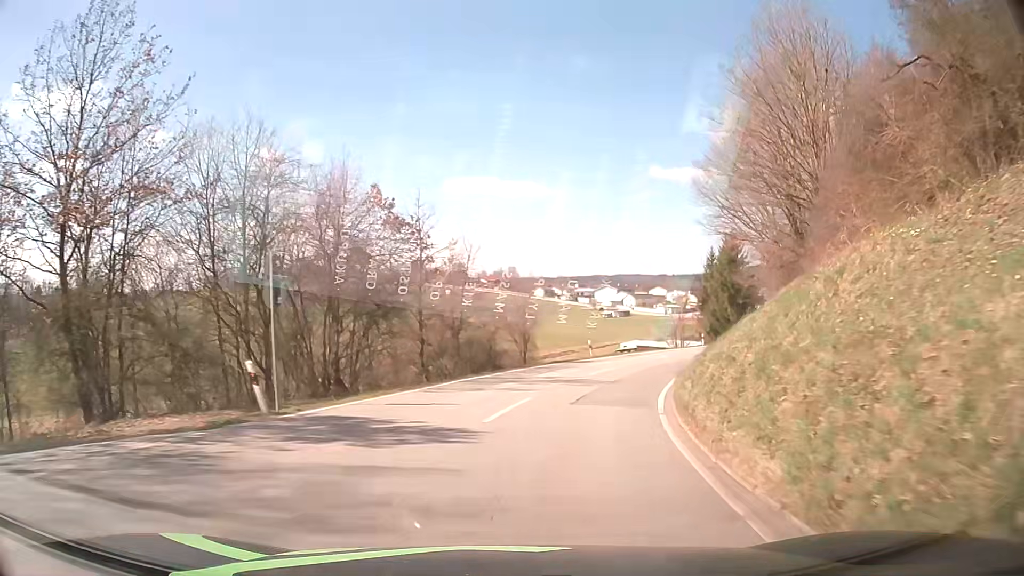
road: tertiary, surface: asphalt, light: Day
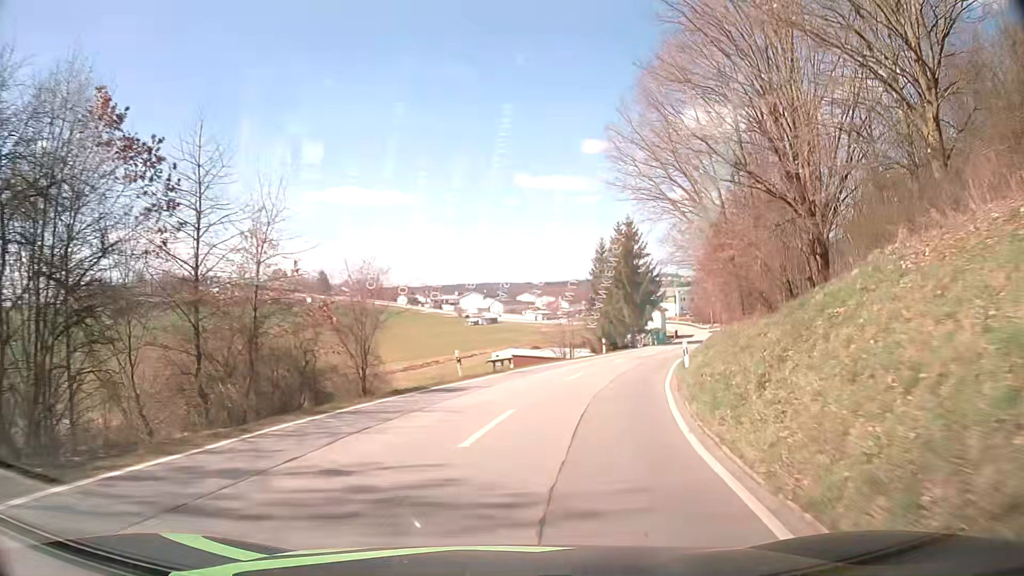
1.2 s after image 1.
(+1.3, +14.4) m; +11°
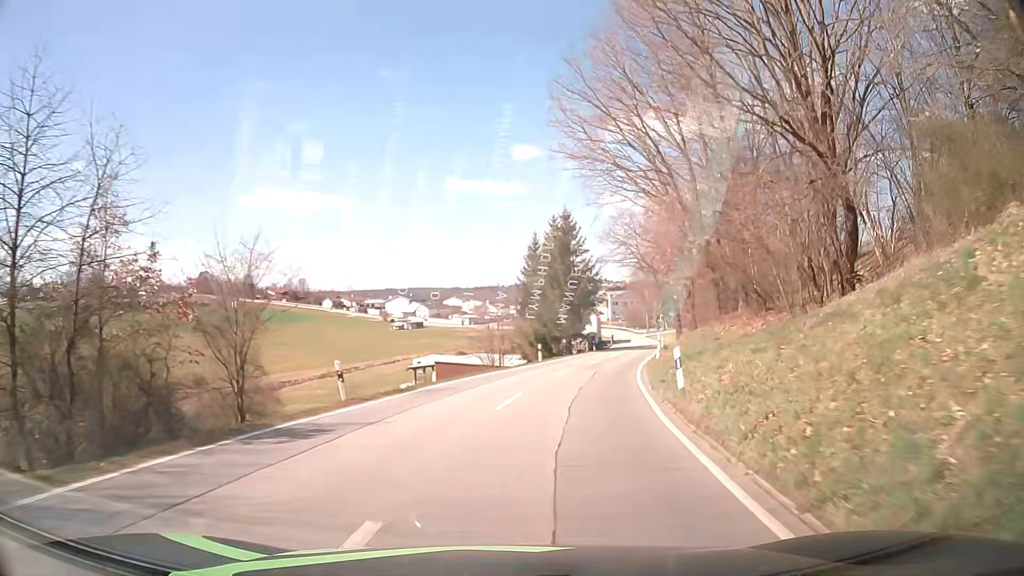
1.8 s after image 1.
(+0.4, +7.4) m; +6°
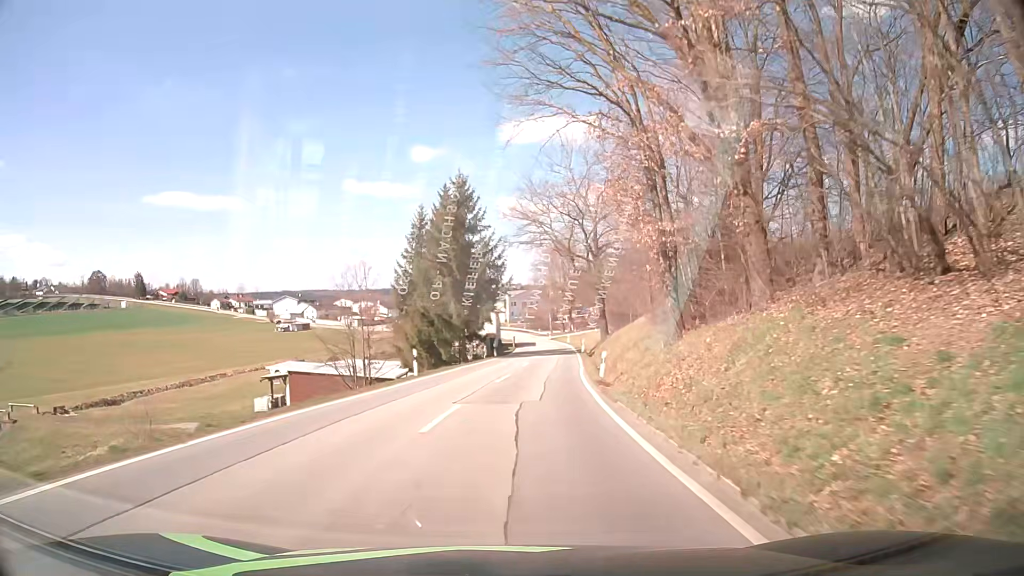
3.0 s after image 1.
(+1.2, +15.2) m; +9°
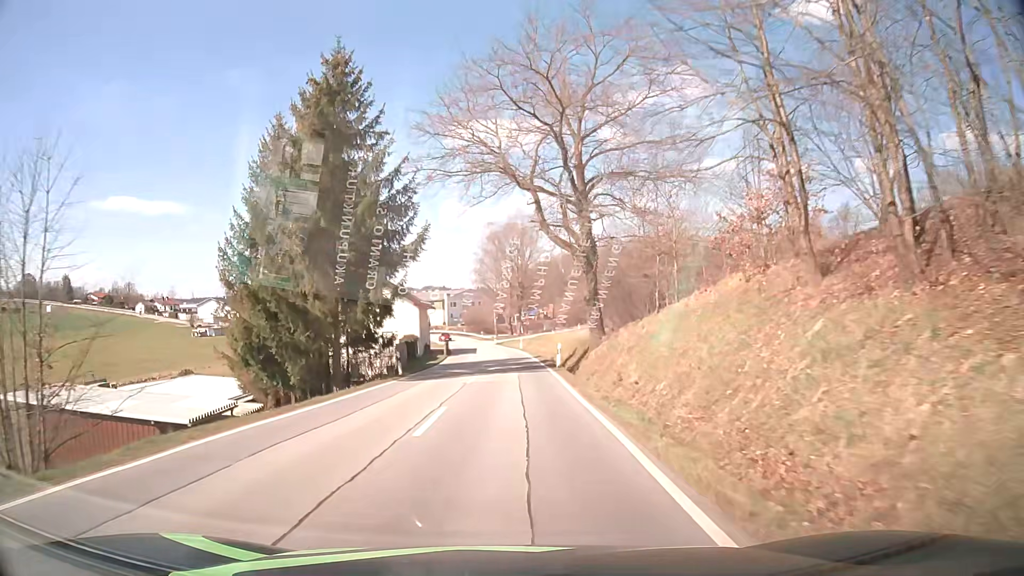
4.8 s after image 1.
(+1.2, +24.2) m; +5°
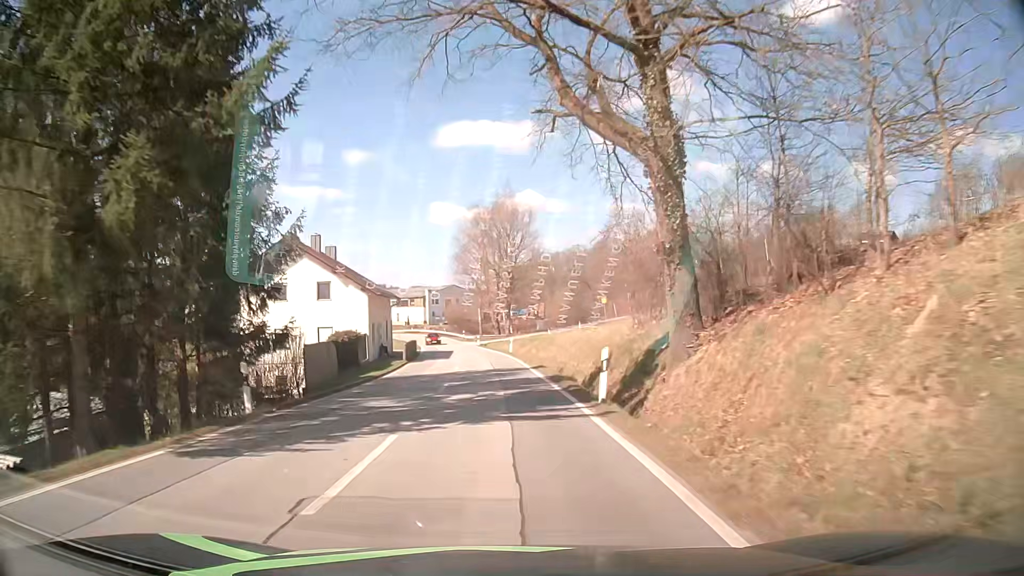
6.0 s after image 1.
(+0.2, +16.8) m; +1°
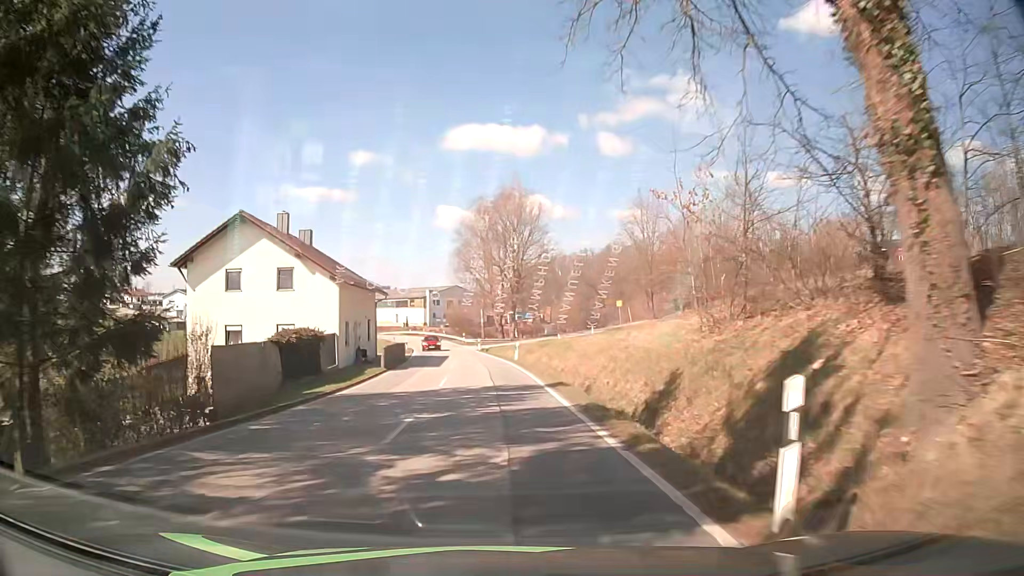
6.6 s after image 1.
(0.0, +8.5) m; -1°
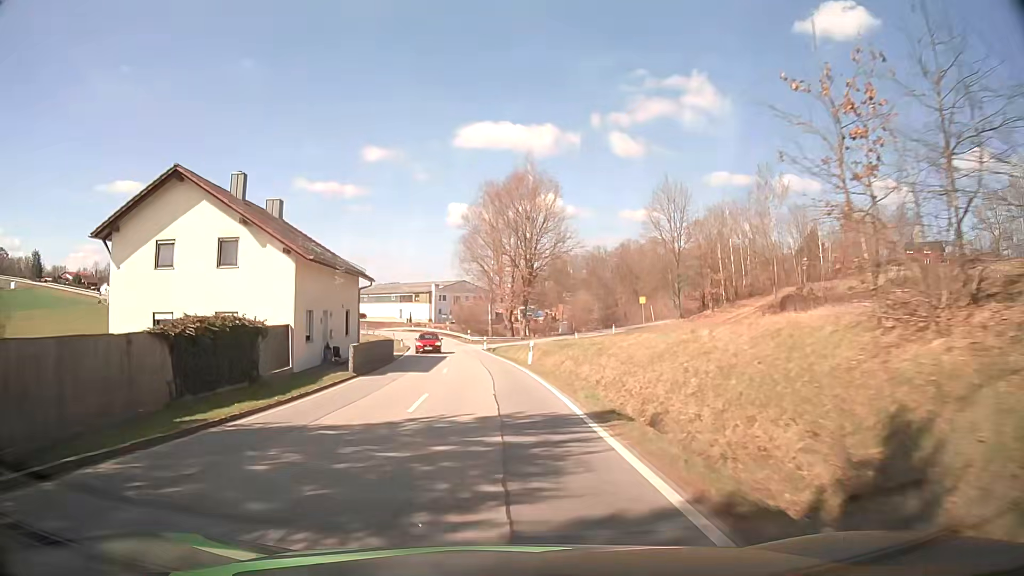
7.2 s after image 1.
(0.0, +8.5) m; 0°
(0, +10) (-1, +20) (-1, +30) (-2, +40) (-3, +50) (-5, +60) (-6, +70) (-8, +79) (-10, +89) (-13, +99) m
